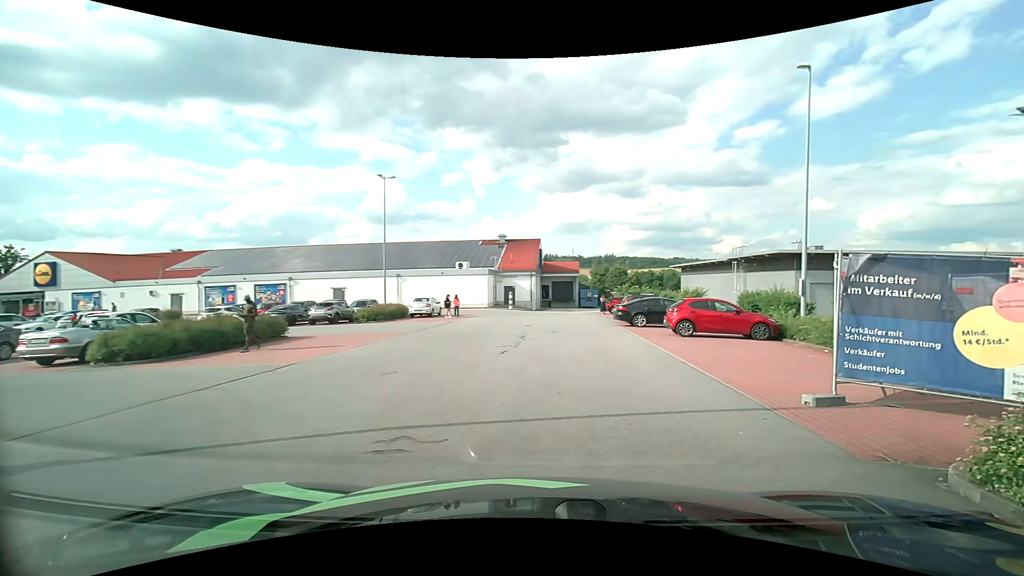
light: Day
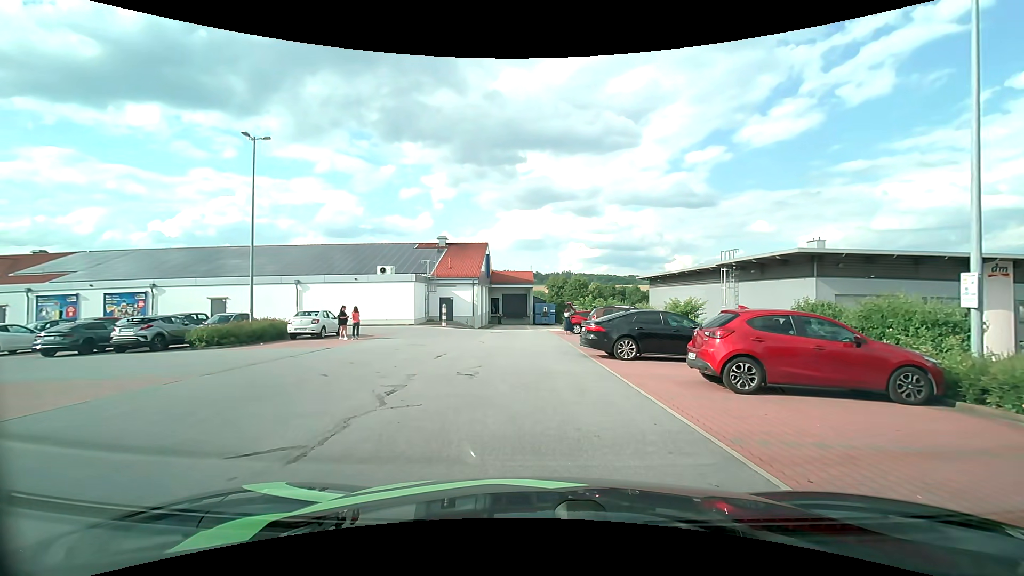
(+1.5, +10.5) m; +7°
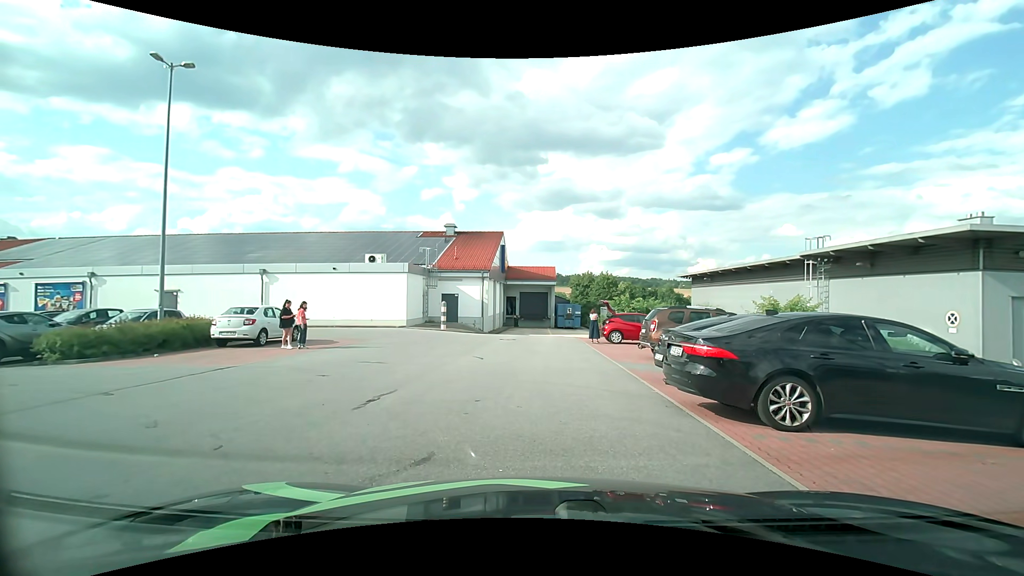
(-0.2, +7.8) m; -3°
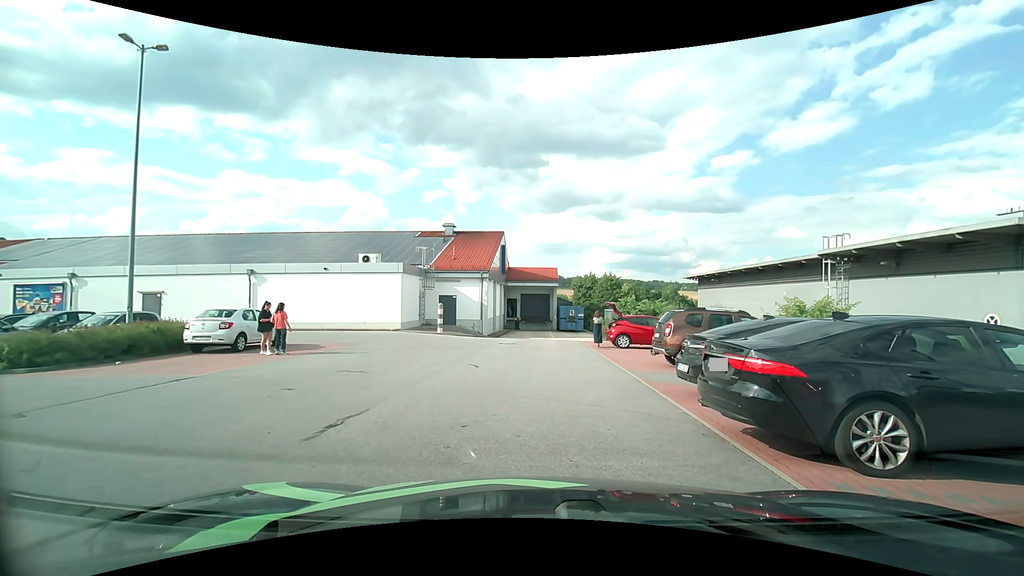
(0.0, +1.5) m; 0°
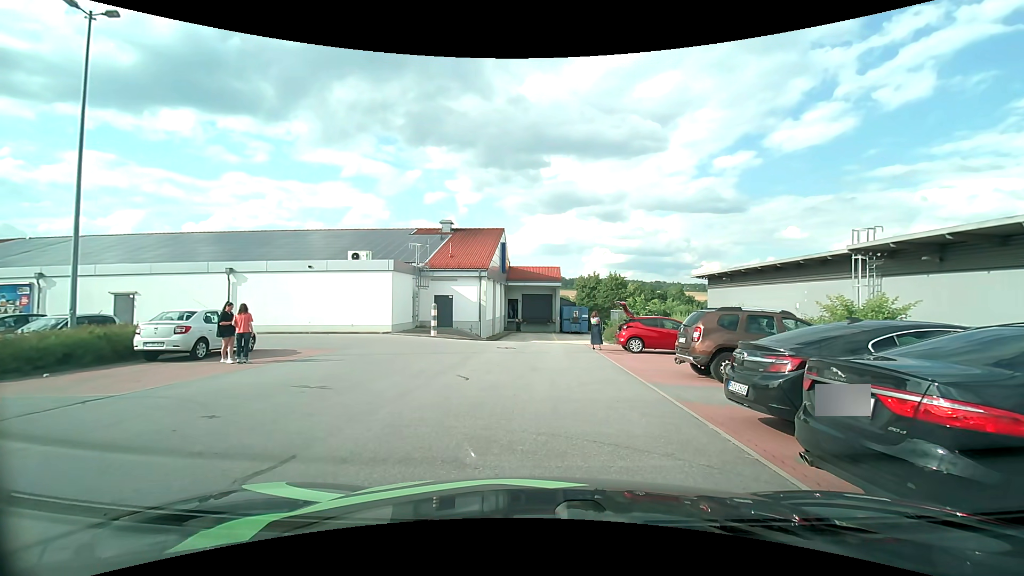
(0.0, +2.2) m; 0°
